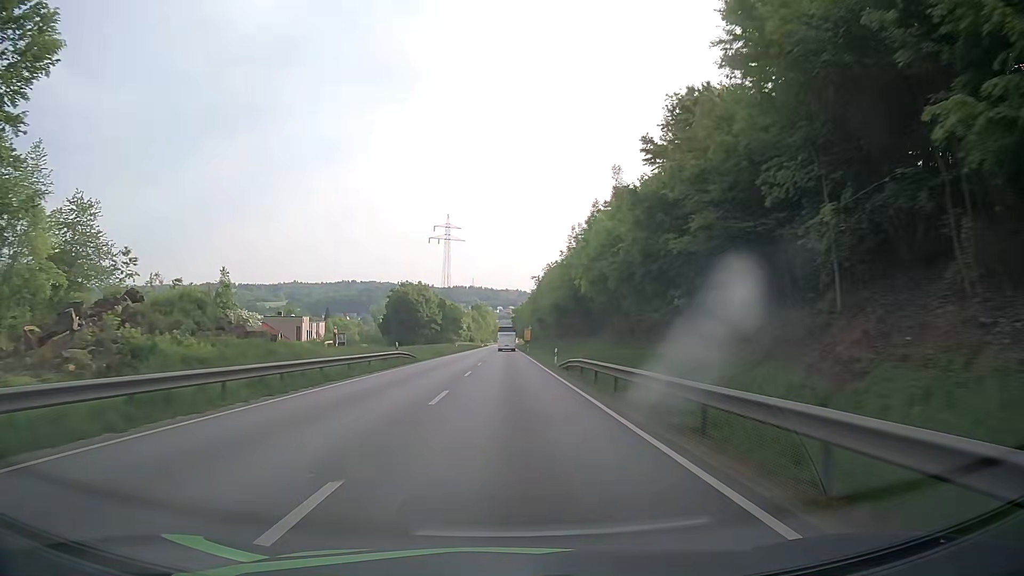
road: primary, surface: asphalt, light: Day
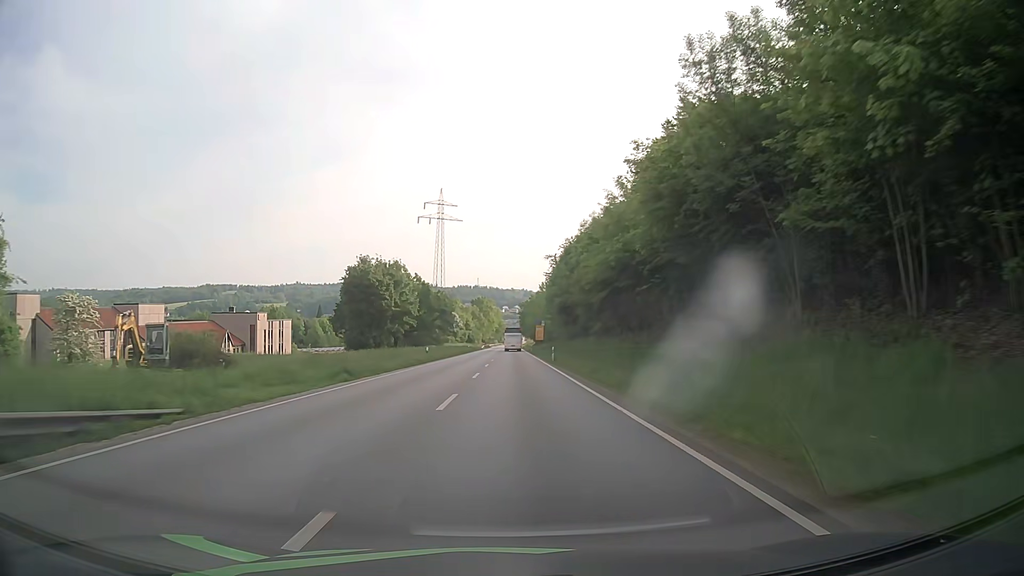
(-0.2, +37.2) m; -1°
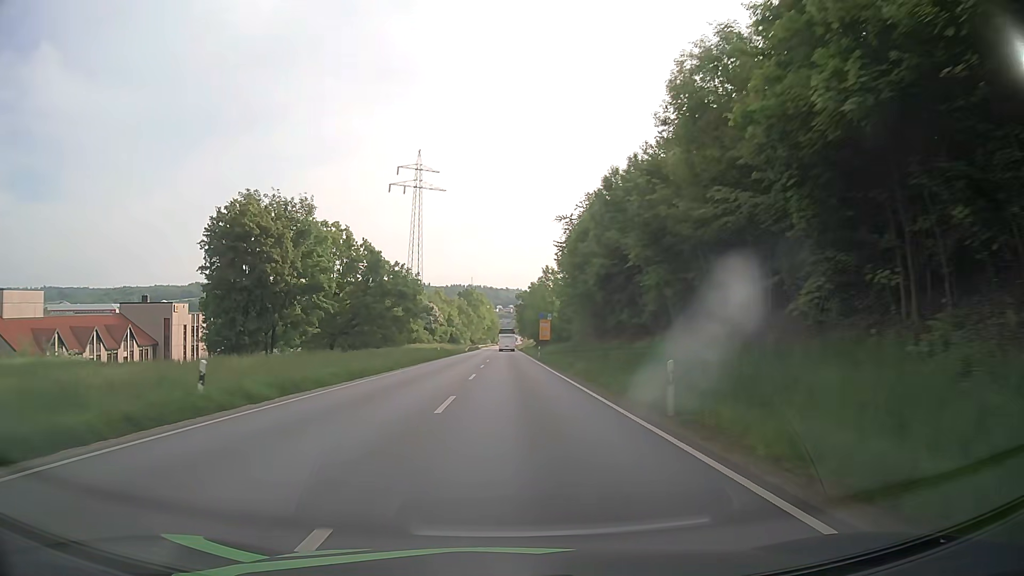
(+0.1, +36.5) m; 0°
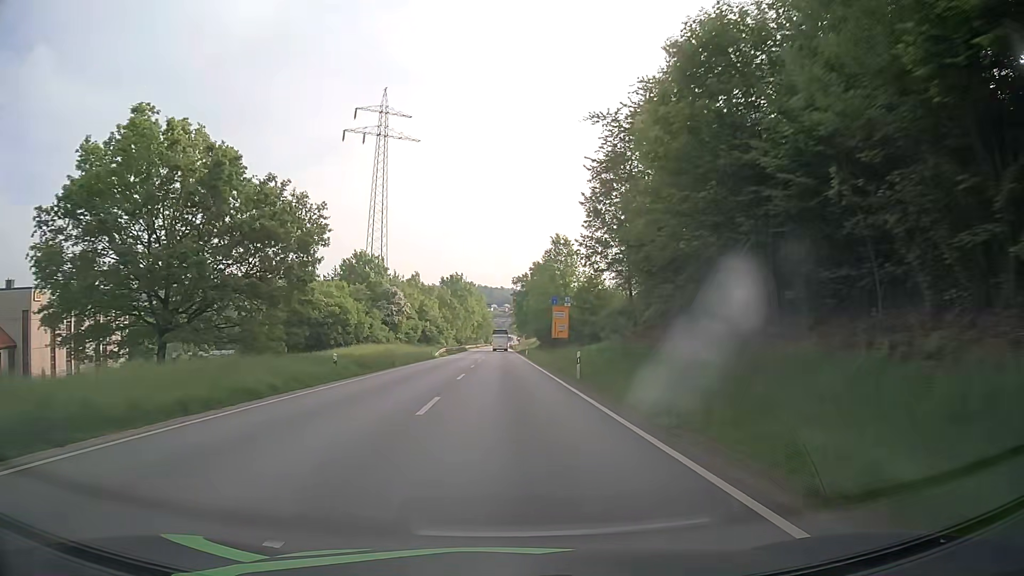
(+0.2, +36.6) m; +1°
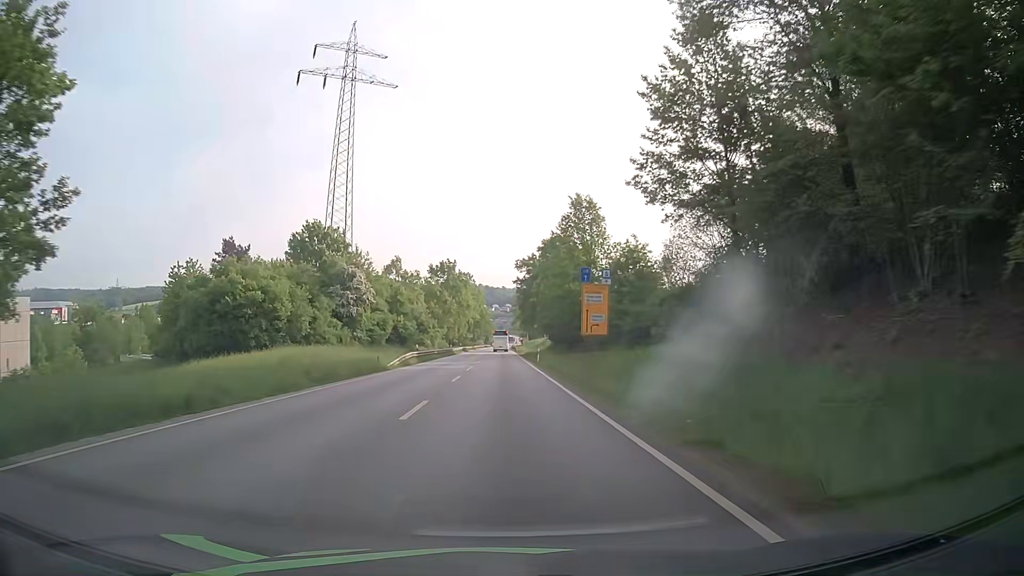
(0.0, +24.6) m; 0°
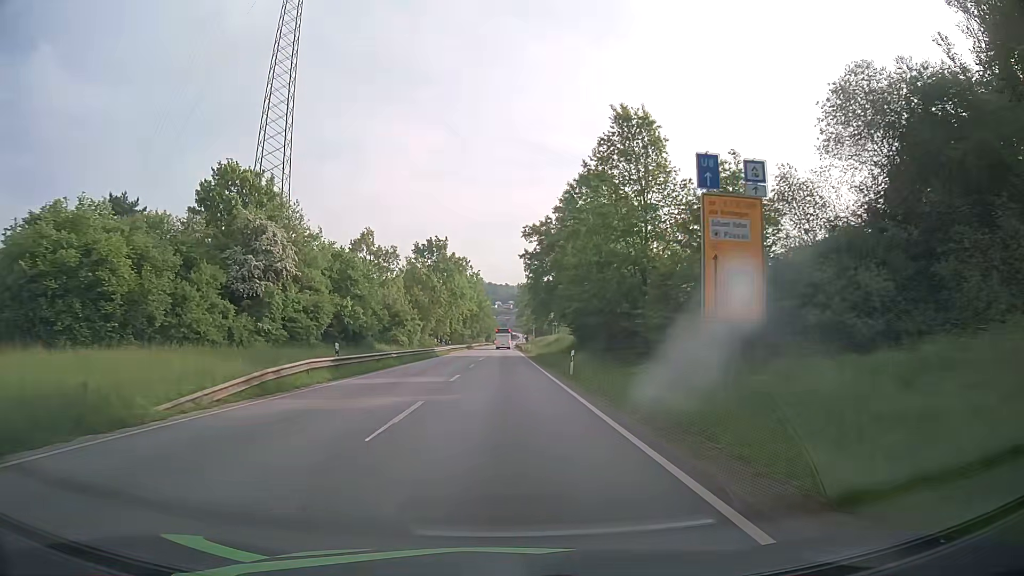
(-0.2, +24.5) m; -1°
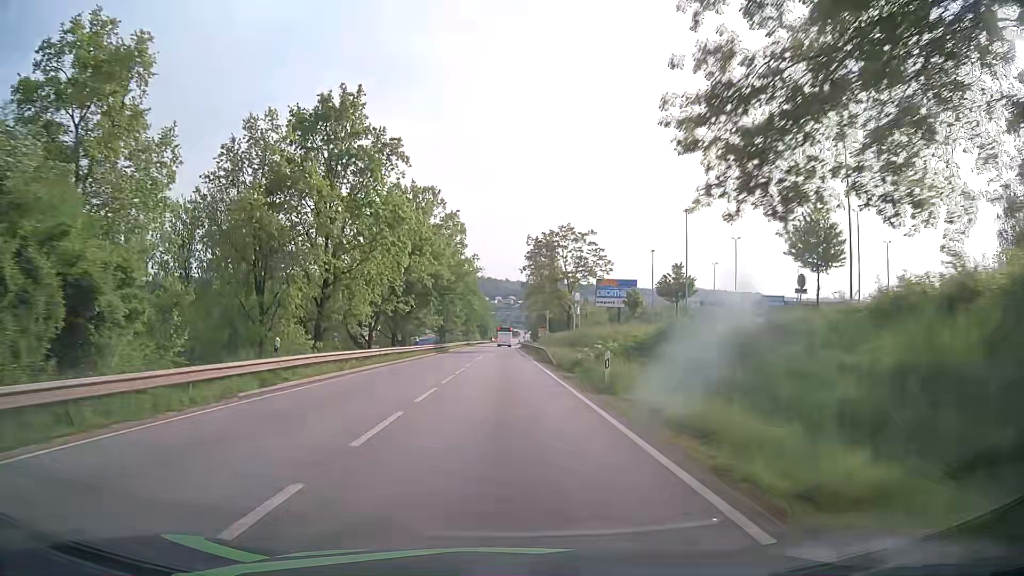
(-0.2, +58.6) m; 0°
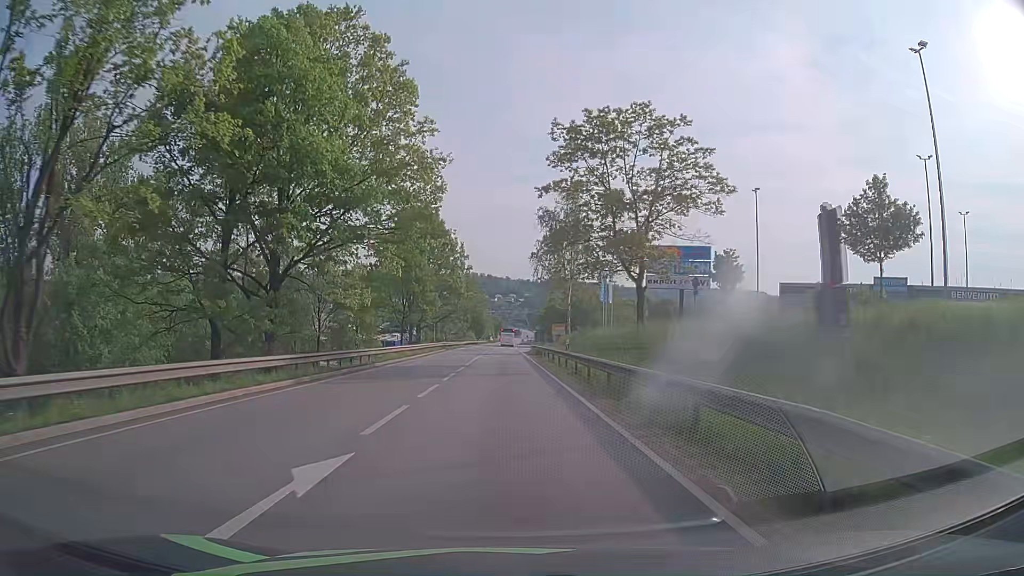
(0.0, +40.6) m; 0°
(0, +10) (0, +20) (0, +30) (0, +40) (0, +50) (0, +60) (0, +70) (0, +80) (0, +90) (0, +100) m
